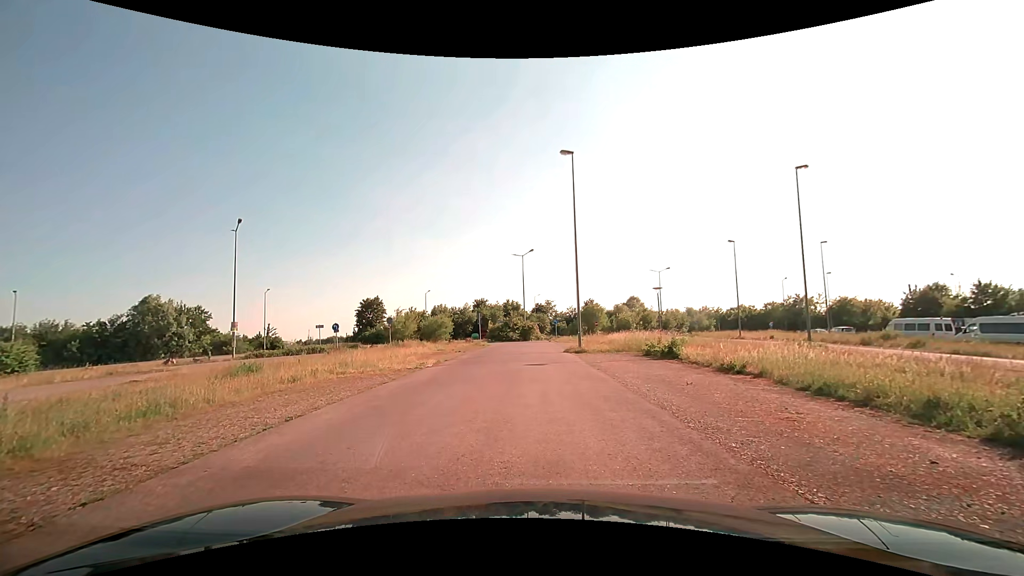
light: Day
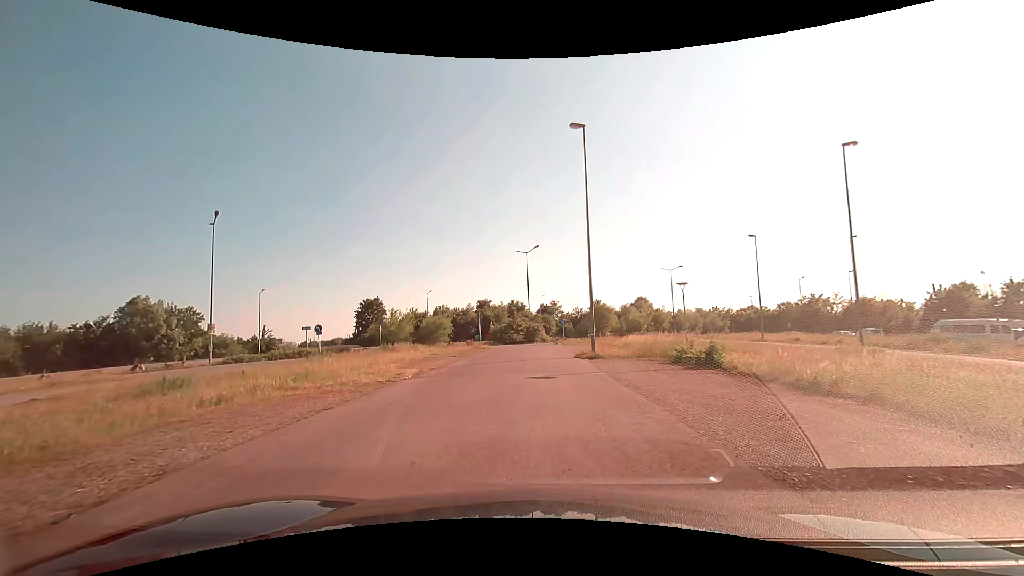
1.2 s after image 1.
(-0.1, +4.6) m; -1°
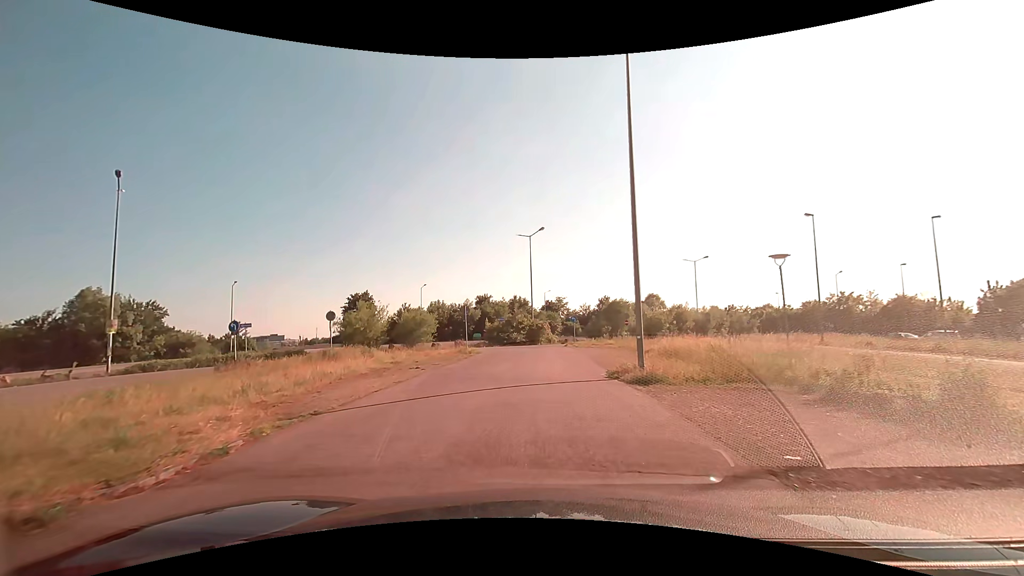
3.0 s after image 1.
(-0.3, +11.1) m; -2°
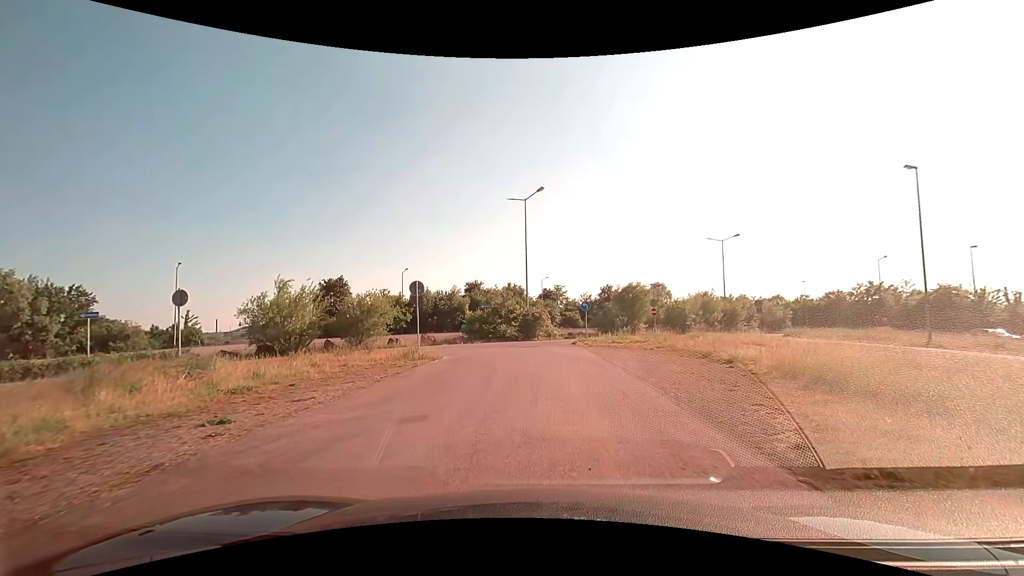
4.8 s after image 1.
(0.0, +12.8) m; +1°
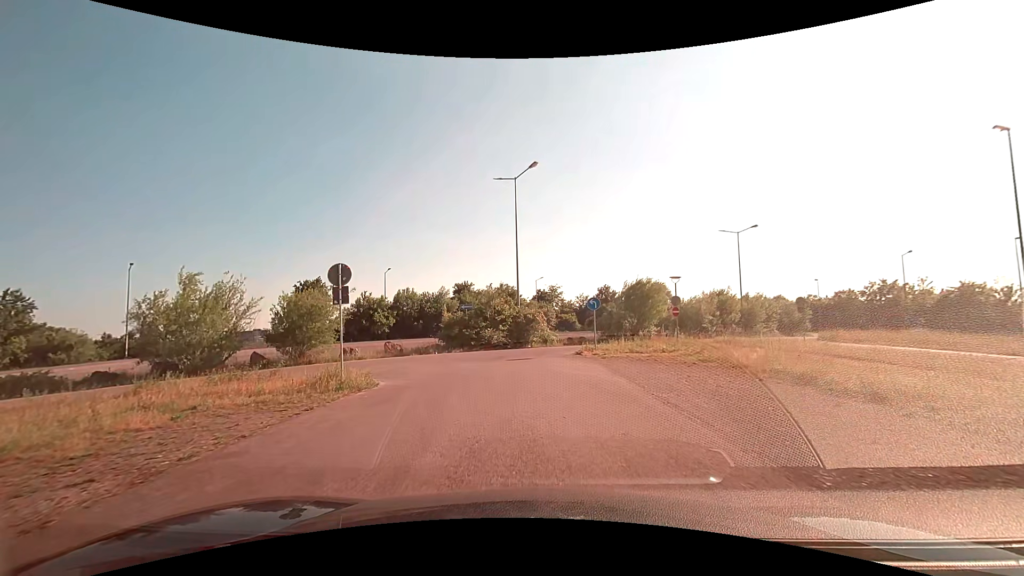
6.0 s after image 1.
(0.0, +7.2) m; +1°
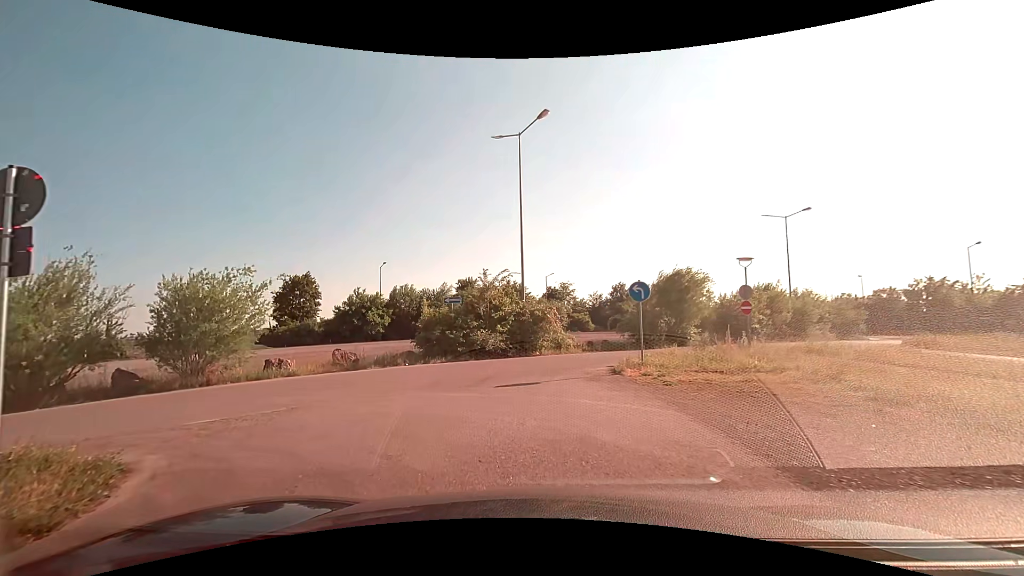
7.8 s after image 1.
(-0.1, +8.3) m; -1°
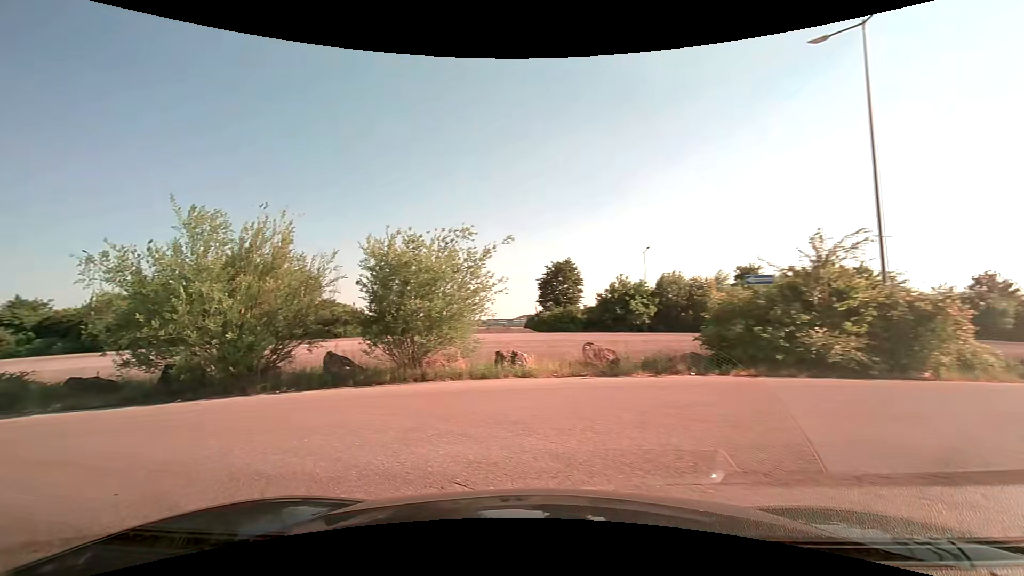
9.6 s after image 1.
(-1.3, +6.8) m; -30°
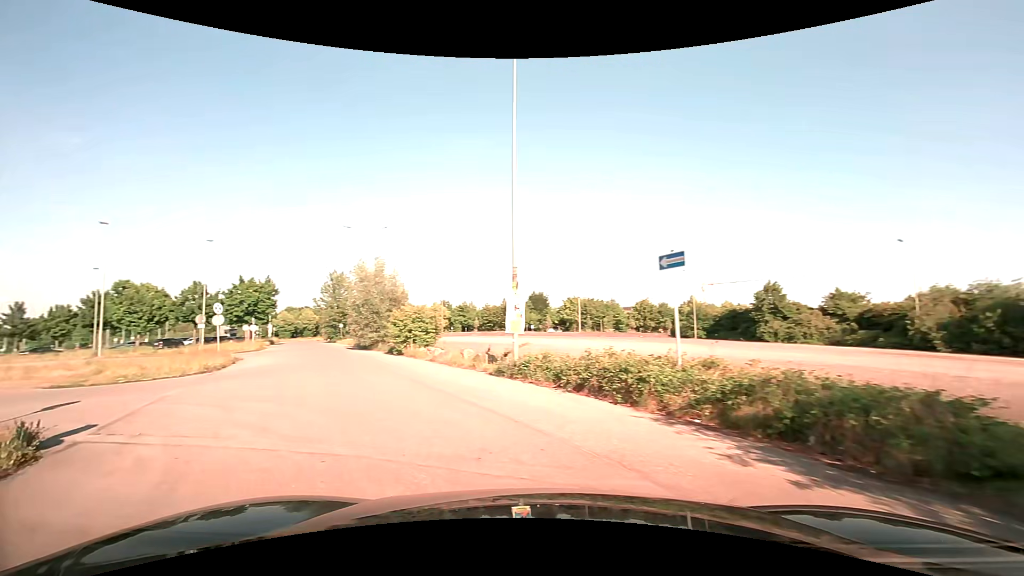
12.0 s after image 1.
(-6.0, +7.2) m; -77°
(-3, +10) (-7, +19) (-11, +28) (-15, +37) (-20, +46) (-24, +55) (-29, +63) (-33, +72) (-38, +81) (-42, +91) m
